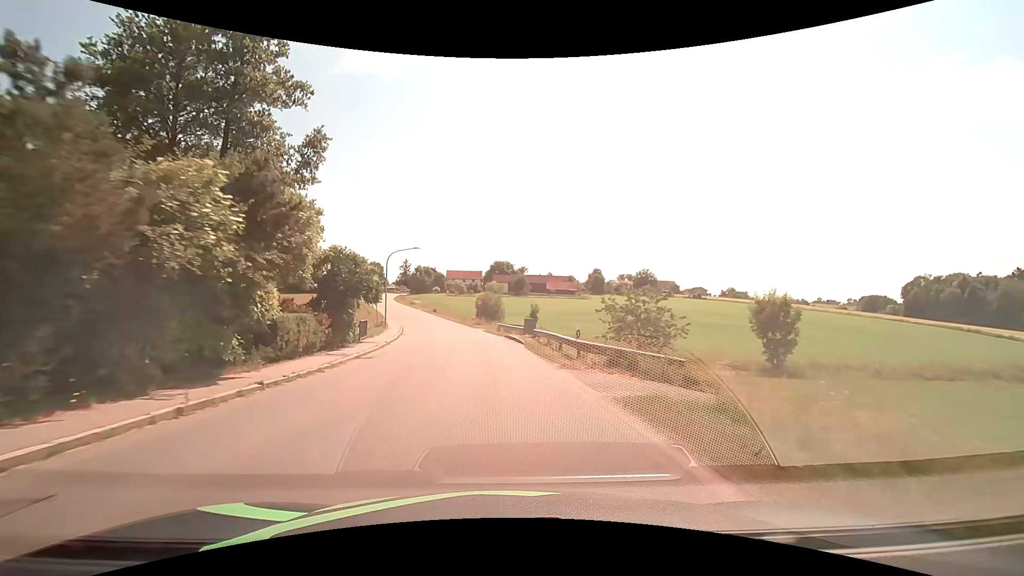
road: tertiary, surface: asphalt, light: Day
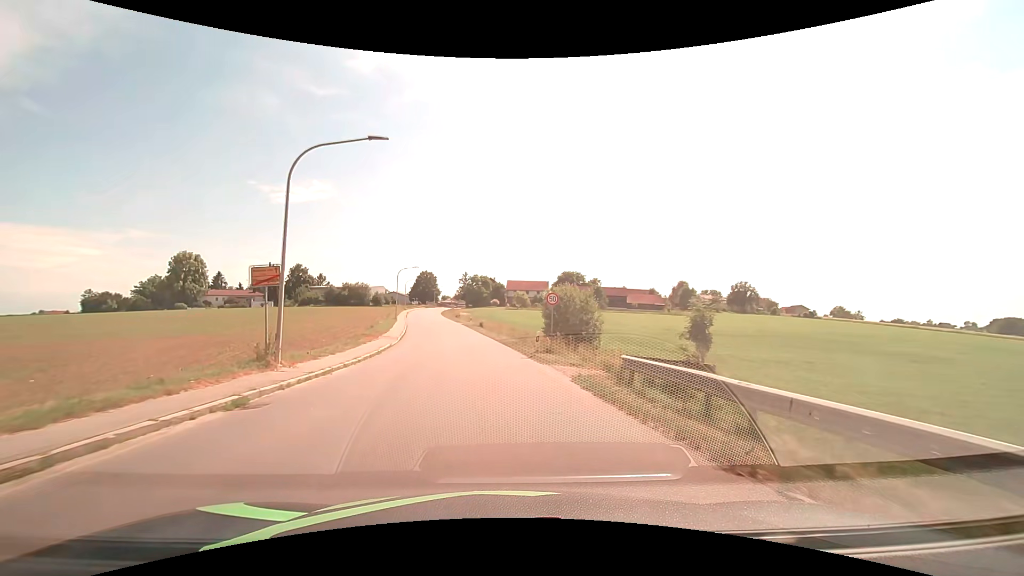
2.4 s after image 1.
(-1.8, +30.0) m; -7°
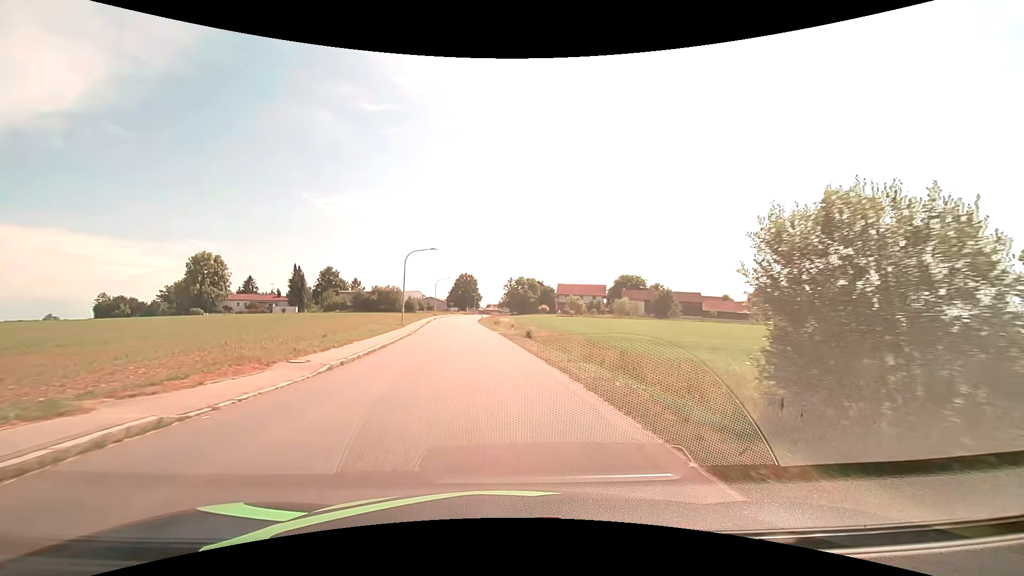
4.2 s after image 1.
(-1.1, +22.4) m; -6°
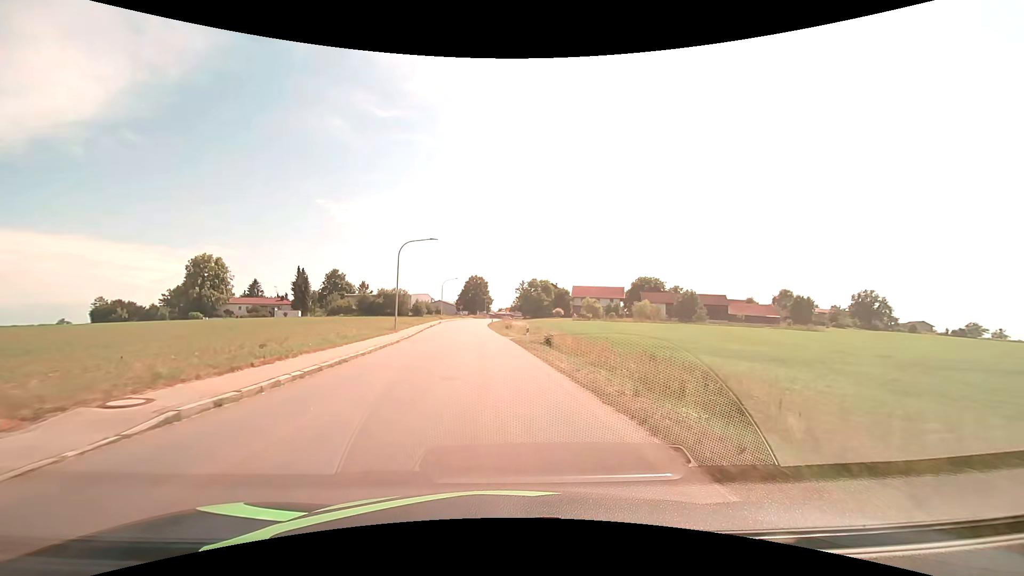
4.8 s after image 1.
(-0.1, +7.5) m; -1°
(0, +10) (-1, +20) (-1, +30) (-2, +40) (-3, +50) (-4, +60) (-5, +70) (-5, +80) (-5, +90) (-5, +100) m
